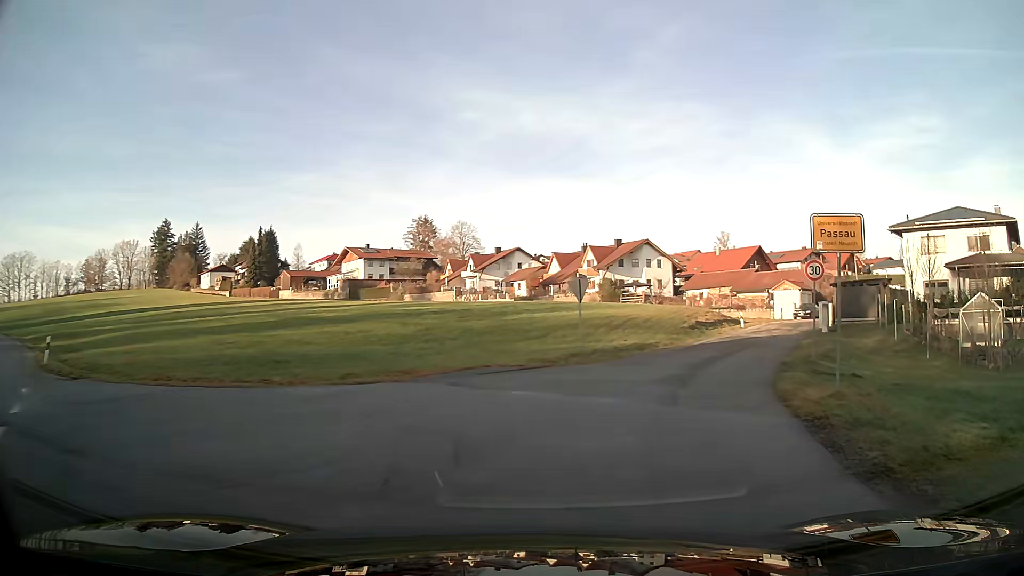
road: residential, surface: asphalt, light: Day
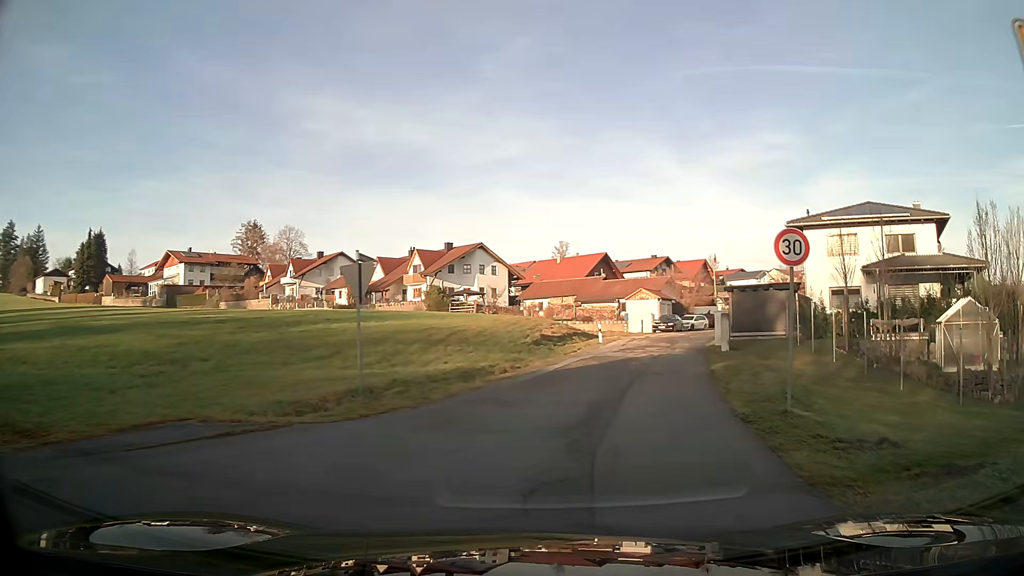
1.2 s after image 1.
(+1.1, +9.0) m; +13°
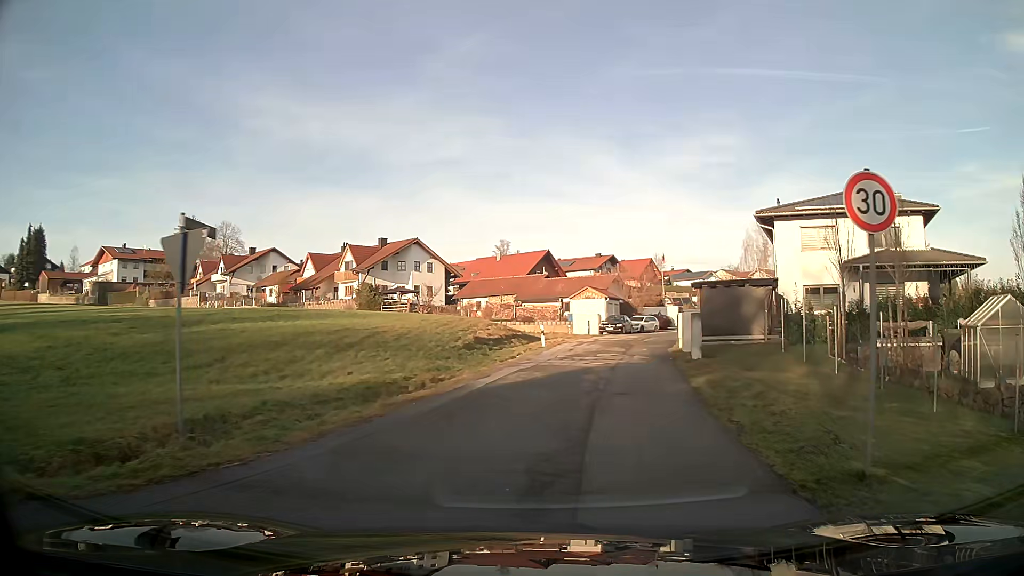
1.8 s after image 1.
(+0.2, +4.4) m; +4°
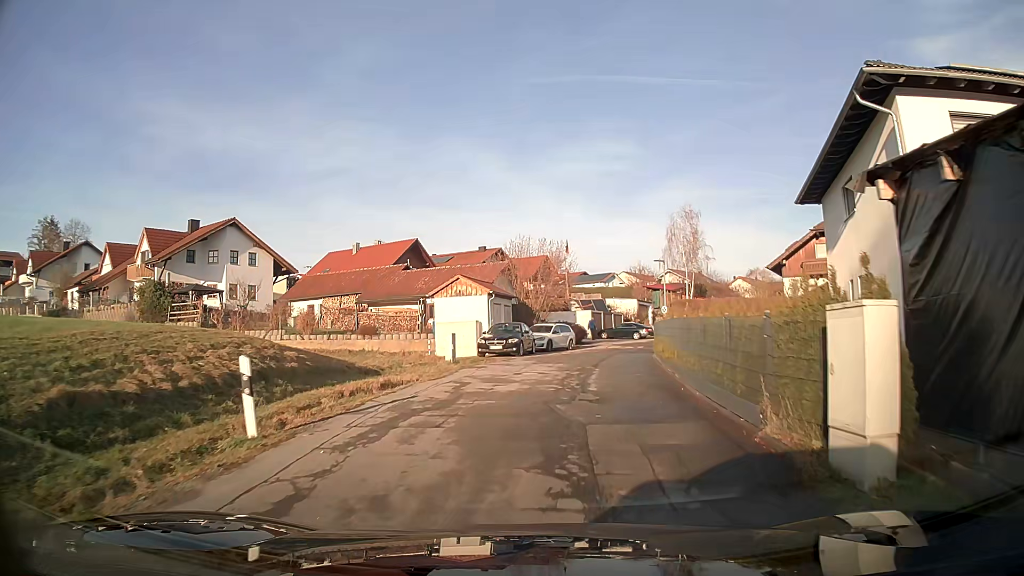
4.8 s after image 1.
(+1.9, +21.7) m; +9°
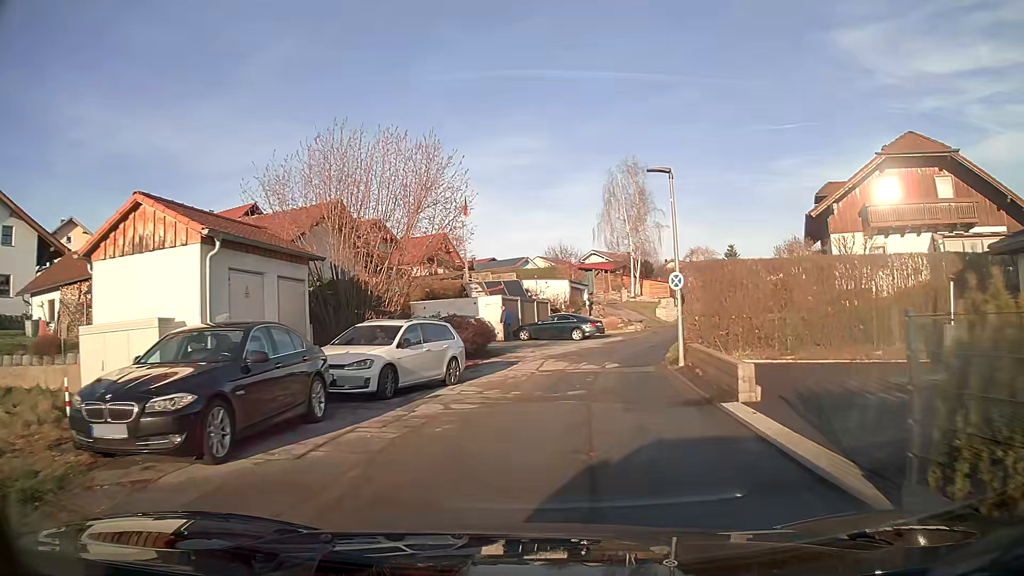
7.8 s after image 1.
(+1.5, +21.9) m; +7°
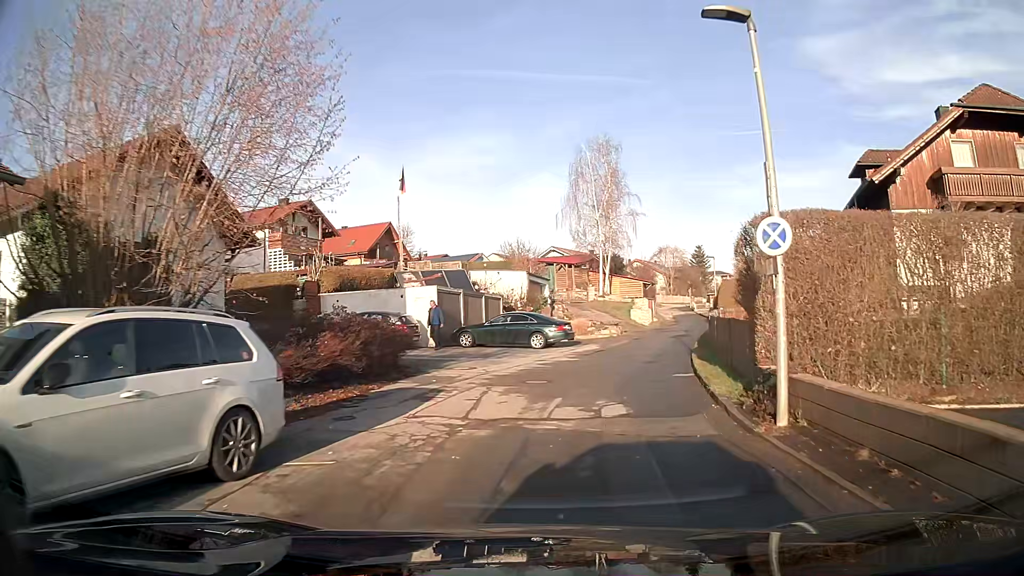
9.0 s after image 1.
(+0.3, +9.1) m; +4°
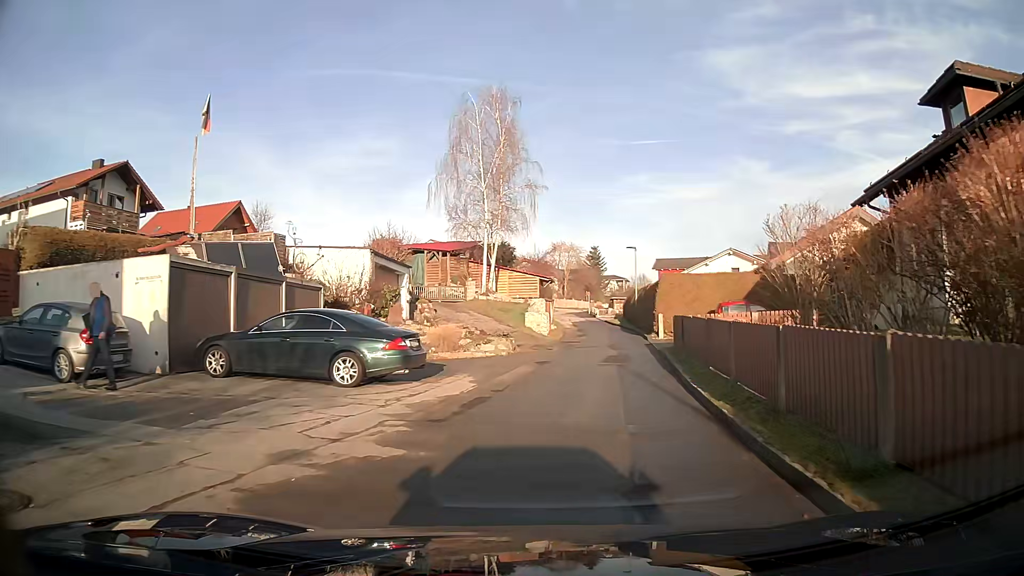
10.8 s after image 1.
(+1.1, +13.3) m; +10°
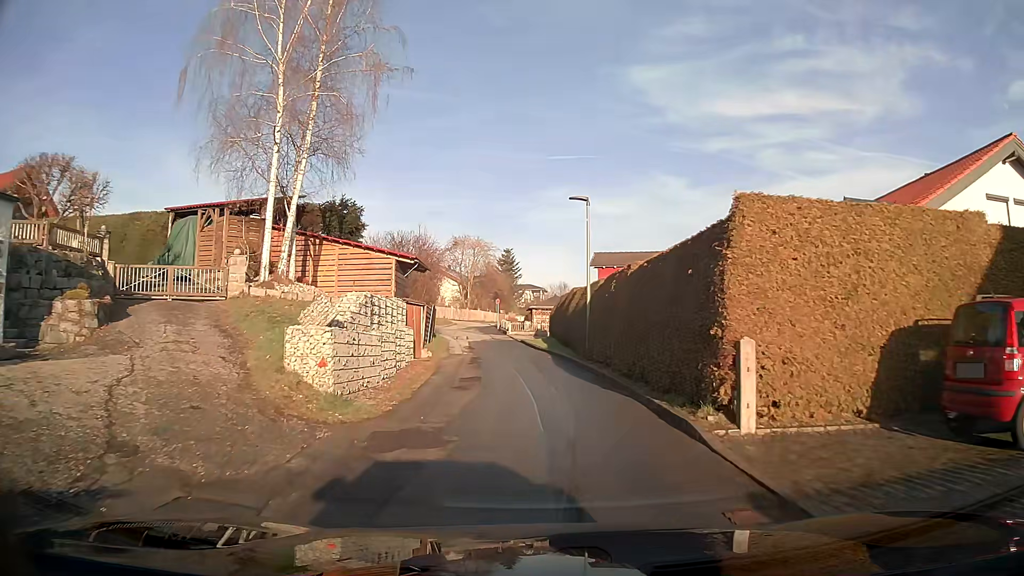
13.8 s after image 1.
(+1.5, +21.3) m; +6°
(0, +10) (-1, +20) (-1, +30) (-3, +40) (-5, +50) (-12, +57) (-21, +61) (-31, +63) (-41, +65) (-50, +67) m
